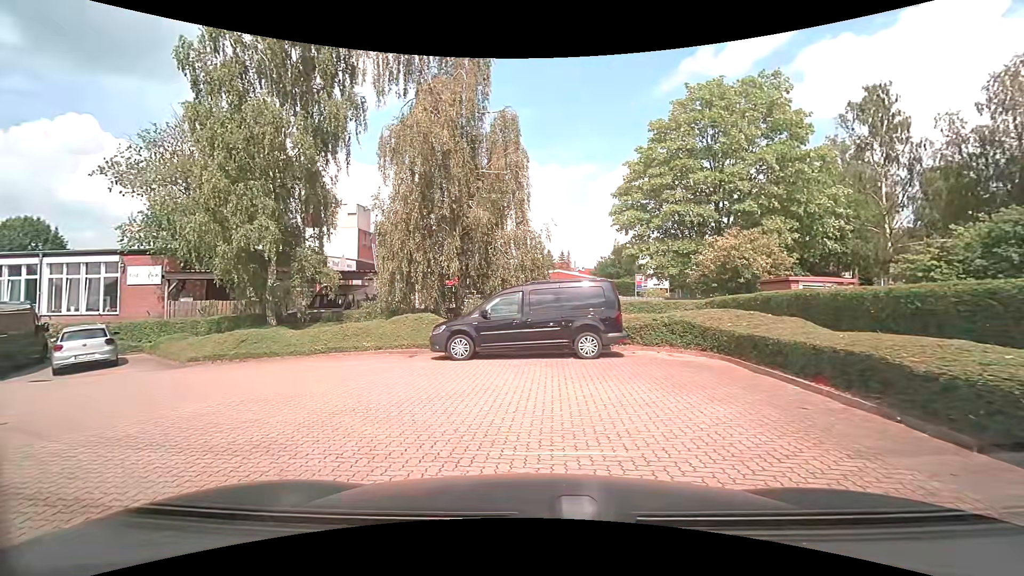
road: service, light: Day
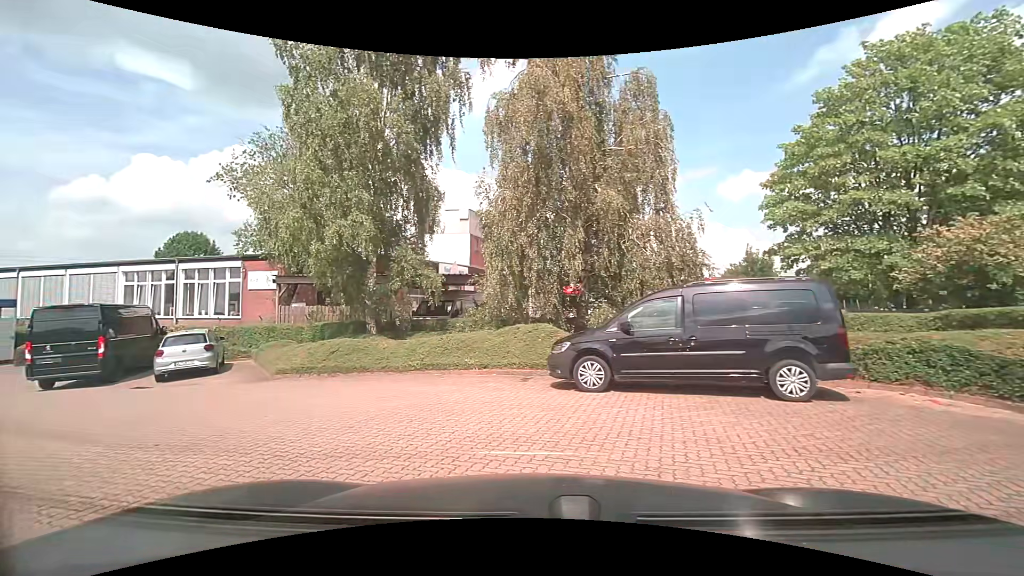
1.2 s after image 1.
(-0.3, +3.4) m; -12°
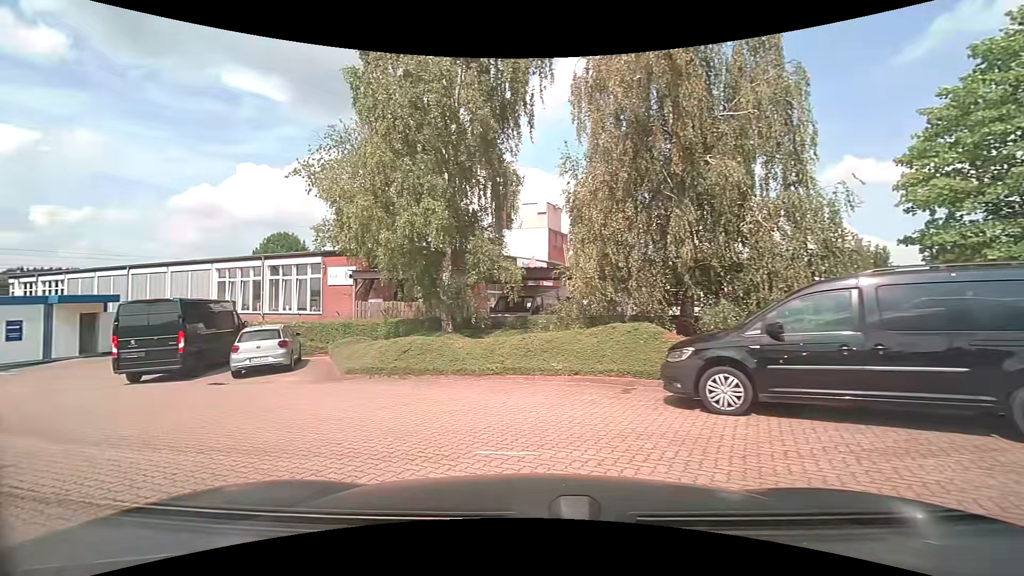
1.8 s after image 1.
(-0.1, +1.8) m; -7°
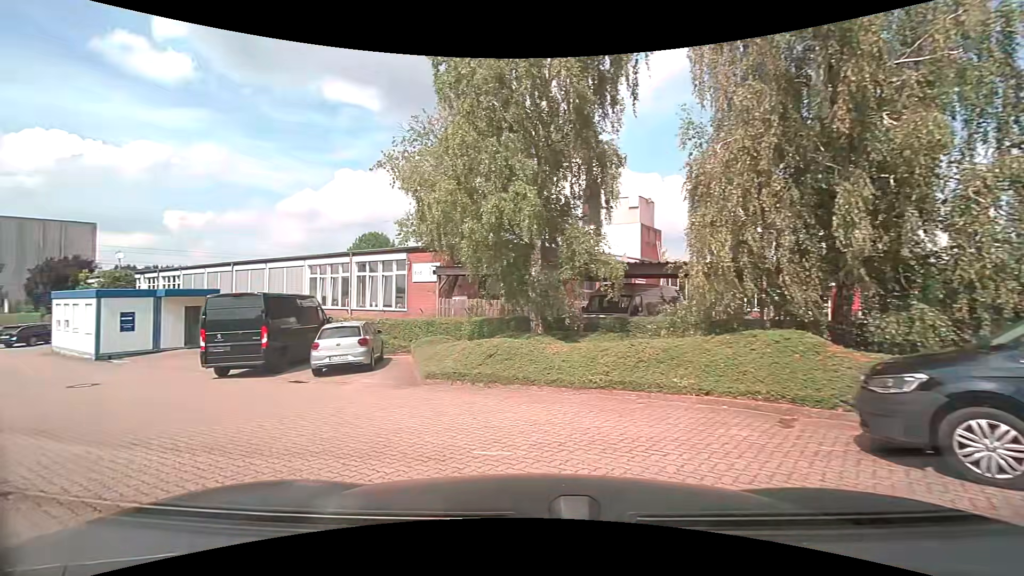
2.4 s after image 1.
(-0.2, +1.8) m; -11°
